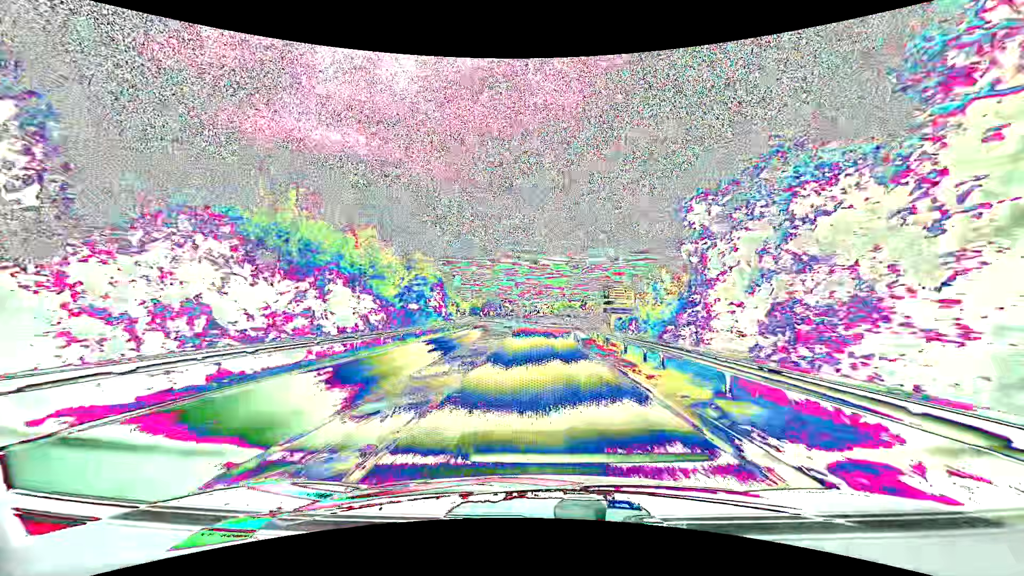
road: primary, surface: asphalt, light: Day
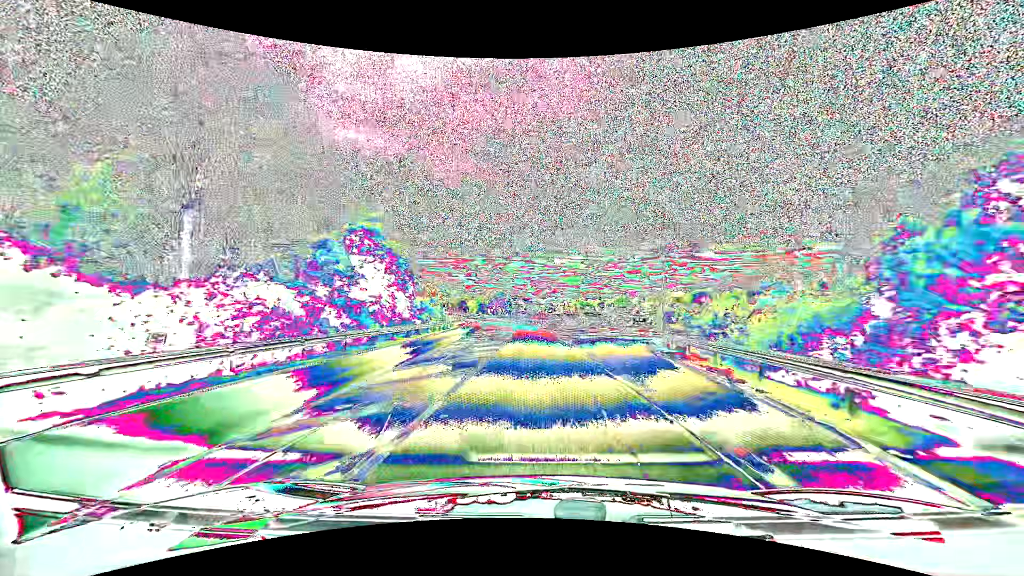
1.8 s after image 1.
(-0.7, +32.7) m; -2°
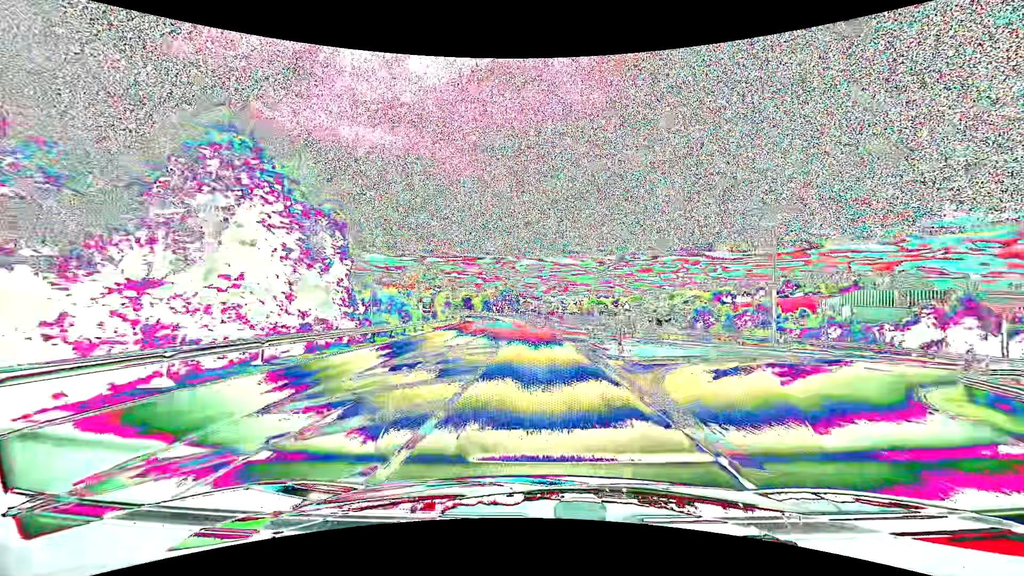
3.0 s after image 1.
(-0.3, +22.0) m; -1°
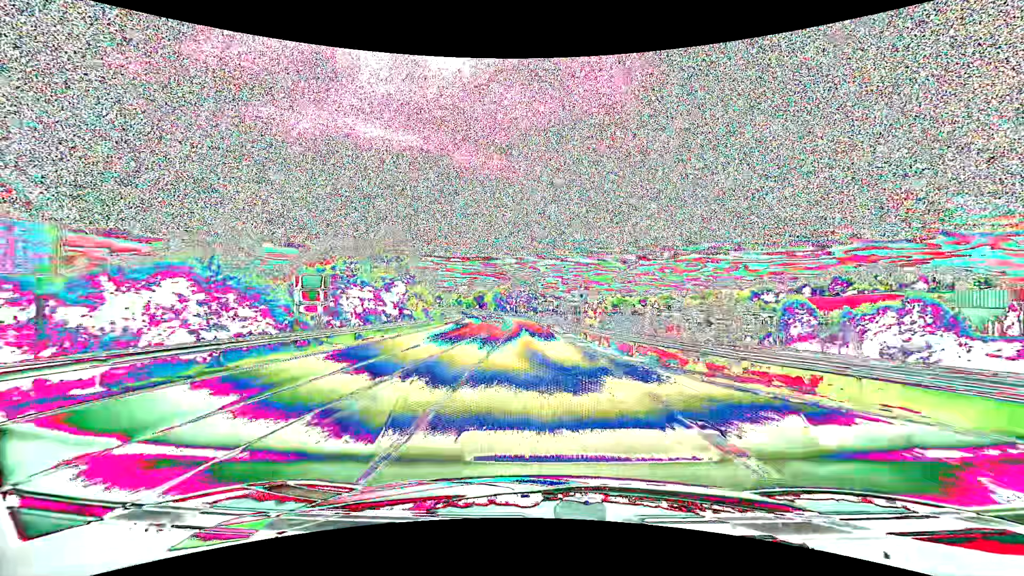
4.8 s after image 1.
(-0.6, +33.3) m; -2°
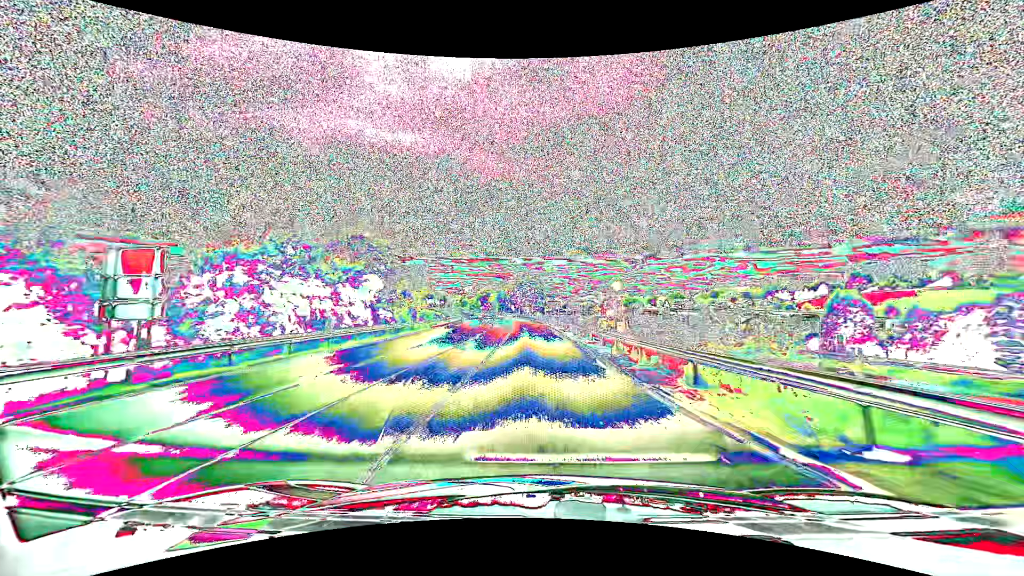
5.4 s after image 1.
(-0.1, +11.2) m; -1°
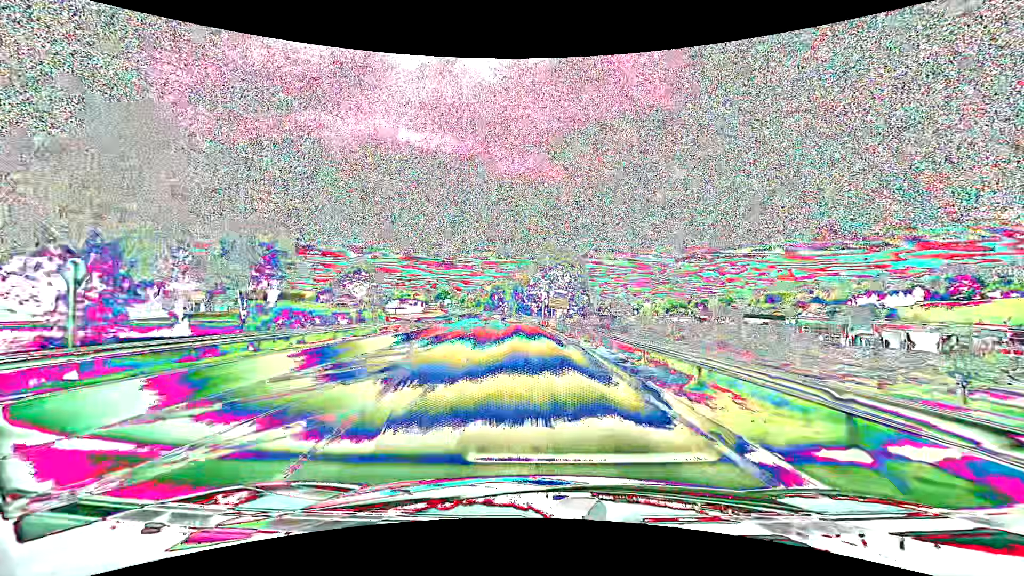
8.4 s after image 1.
(-1.6, +56.5) m; -3°
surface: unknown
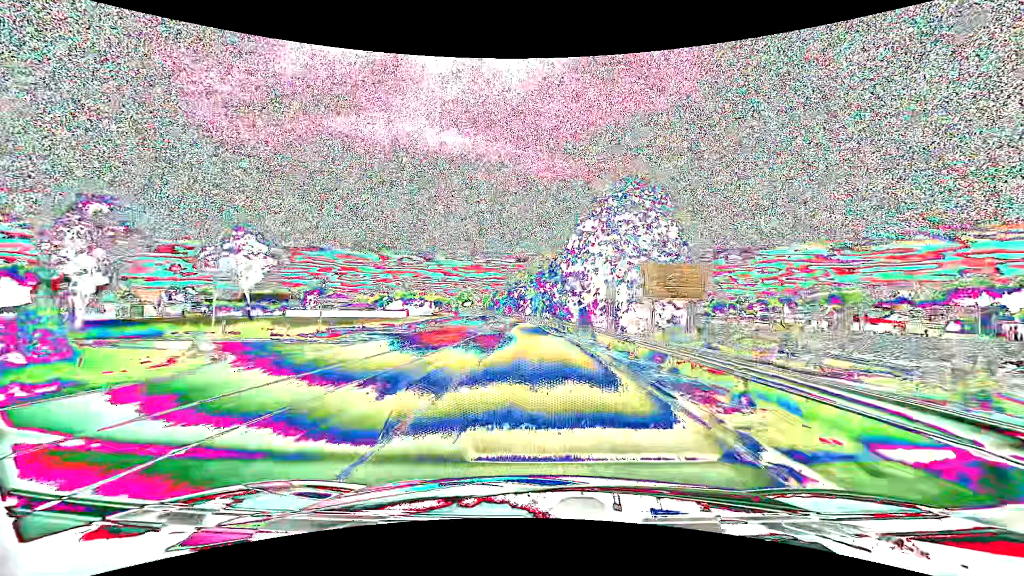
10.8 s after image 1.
(-1.3, +45.3) m; -3°
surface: asphalt
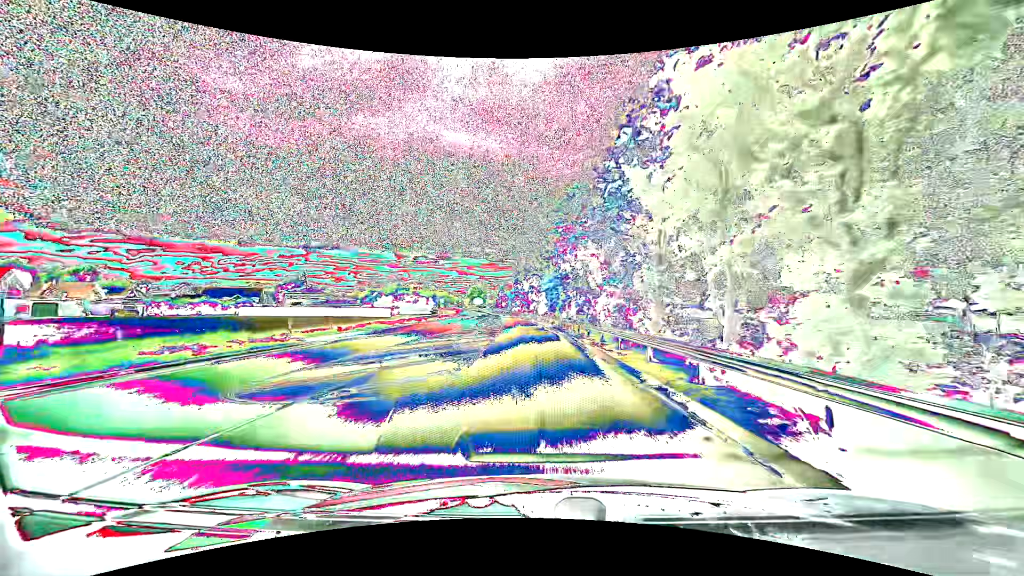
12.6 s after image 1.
(-0.5, +34.4) m; -2°
(0, +10) (0, +20) (-1, +30) (-1, +40) (-2, +50) (-3, +60) (-4, +70) (-5, +80) (-6, +90) (-7, +100) m
